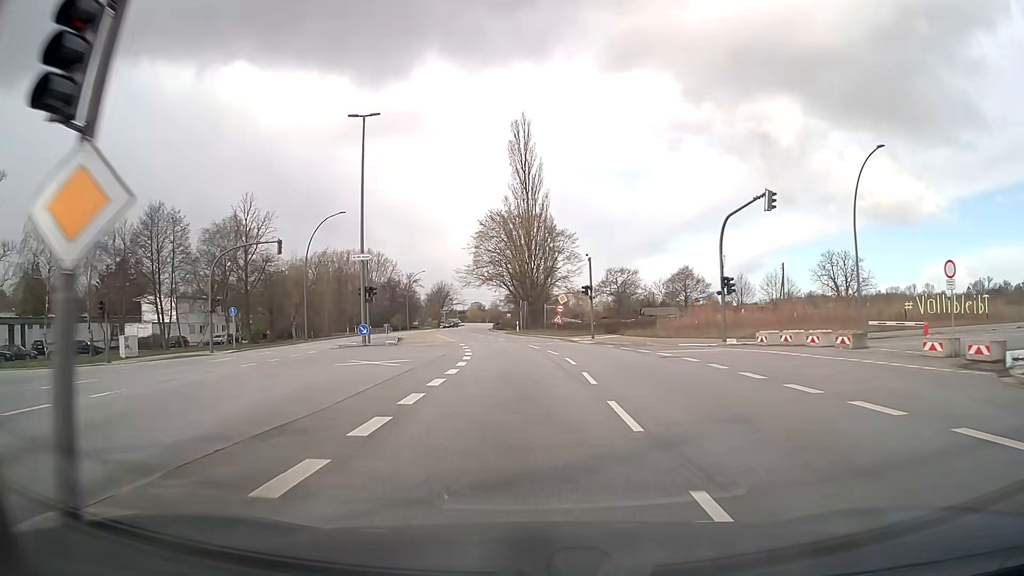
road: secondary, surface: asphalt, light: Day
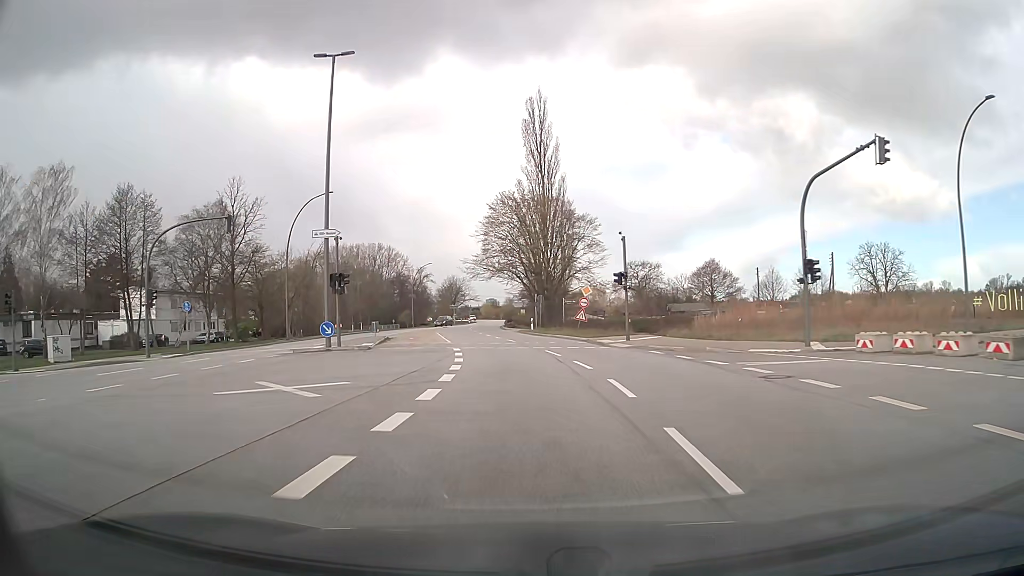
(-0.1, +9.0) m; -1°
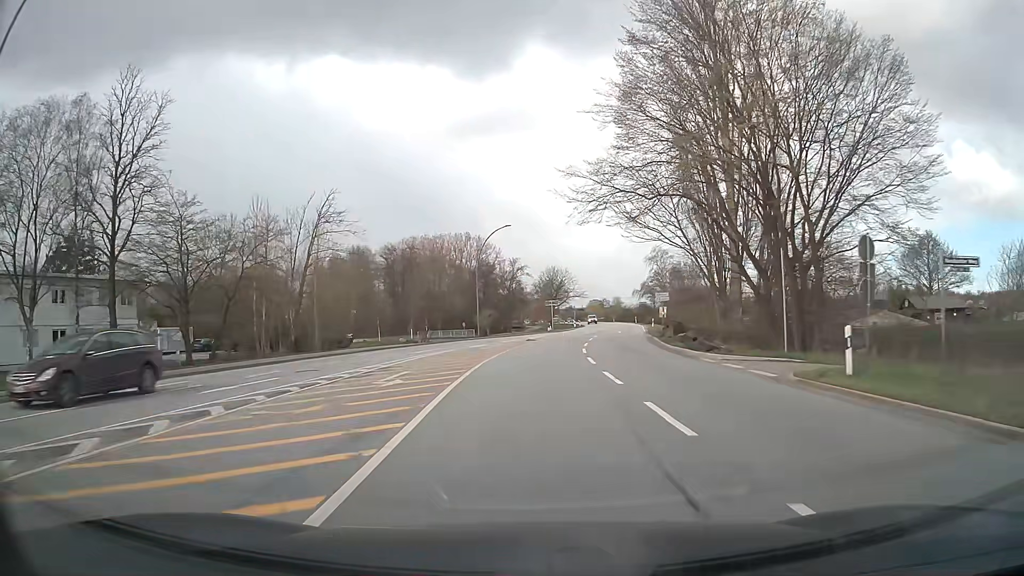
(-4.2, +44.4) m; -9°
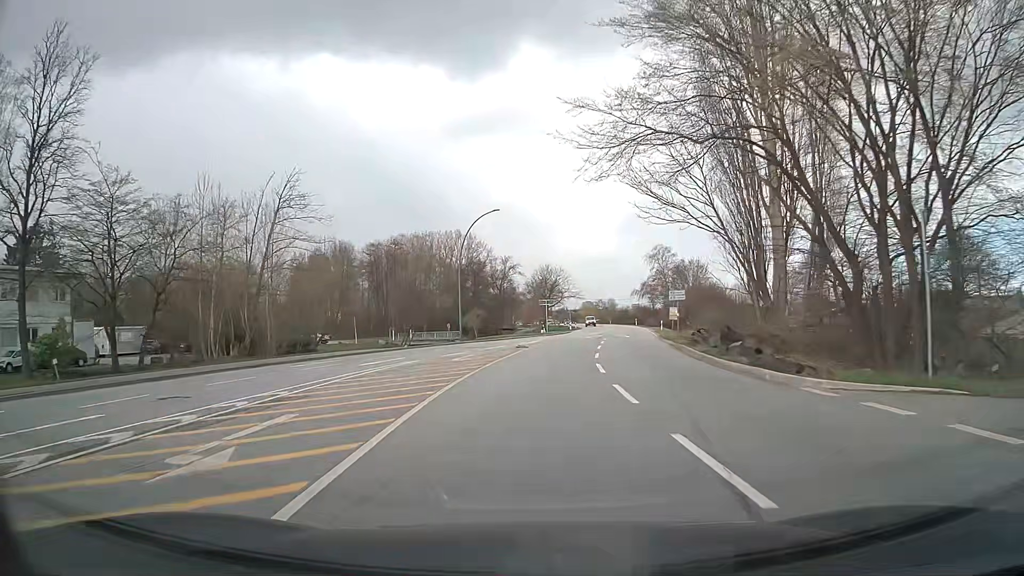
(0.0, +9.1) m; 0°
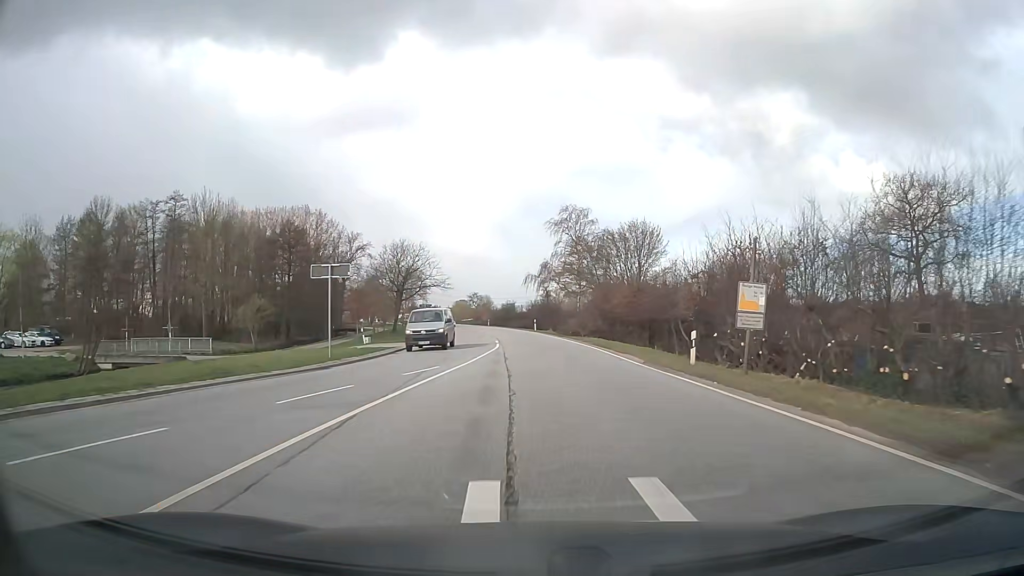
(+4.4, +46.3) m; +11°
(0, +10) (0, +20) (0, +30) (0, +40) (-1, +50) (-1, +60) (-2, +70) (-3, +80) (-5, +90) (-6, +100) m
